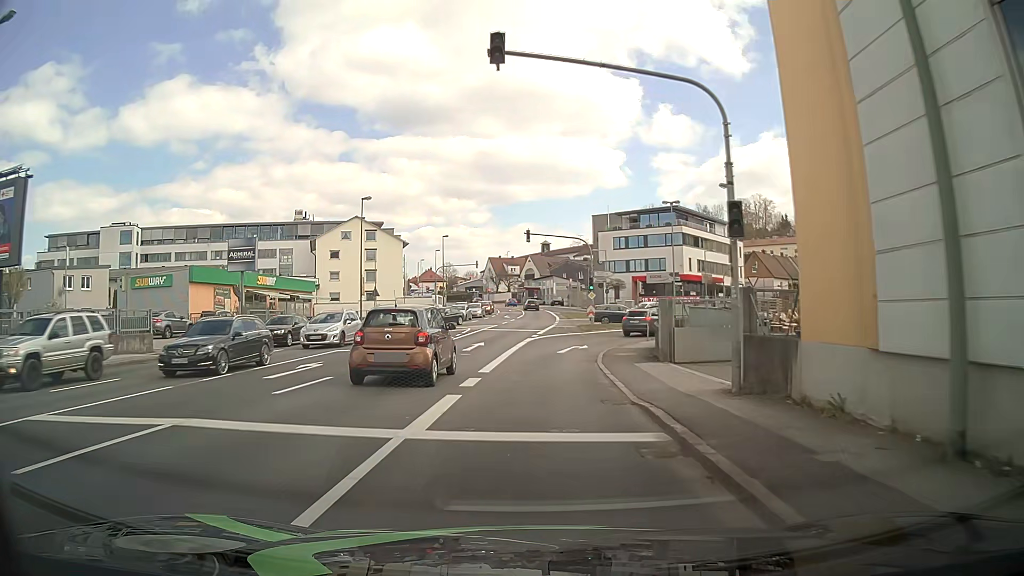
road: tertiary_link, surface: asphalt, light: Day
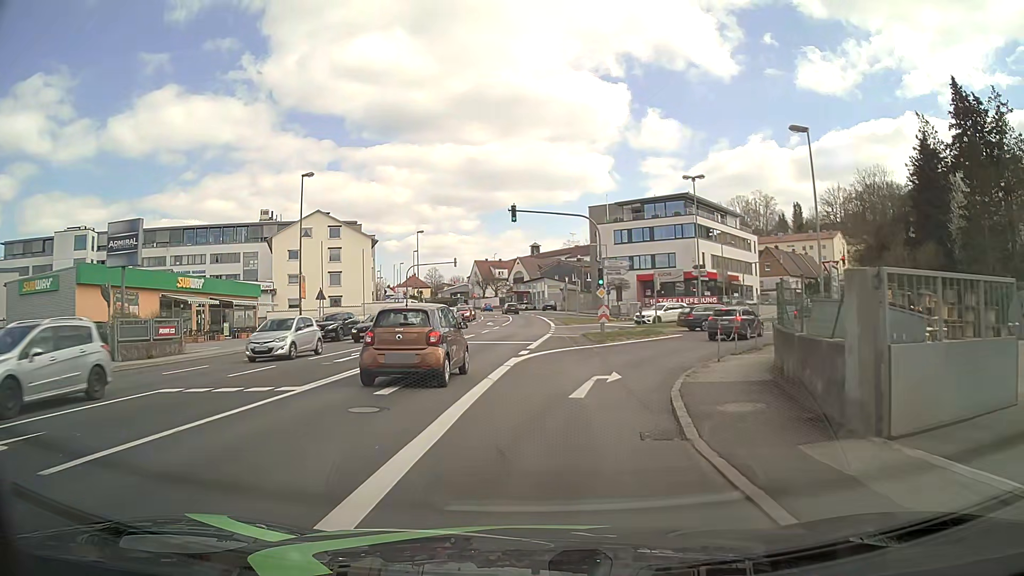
(-0.1, +12.2) m; 0°
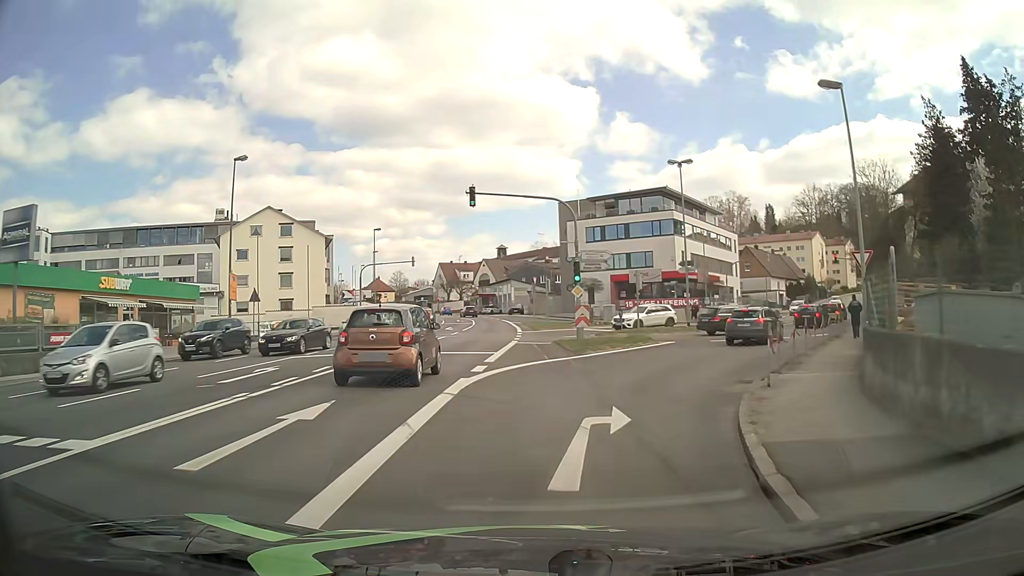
(+0.1, +5.8) m; +2°
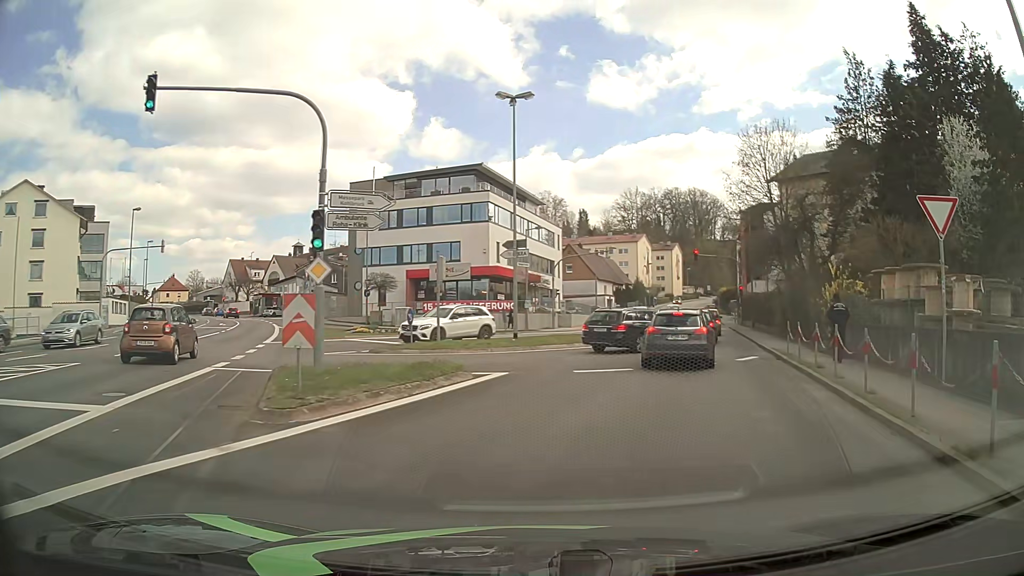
(+1.7, +13.4) m; +18°
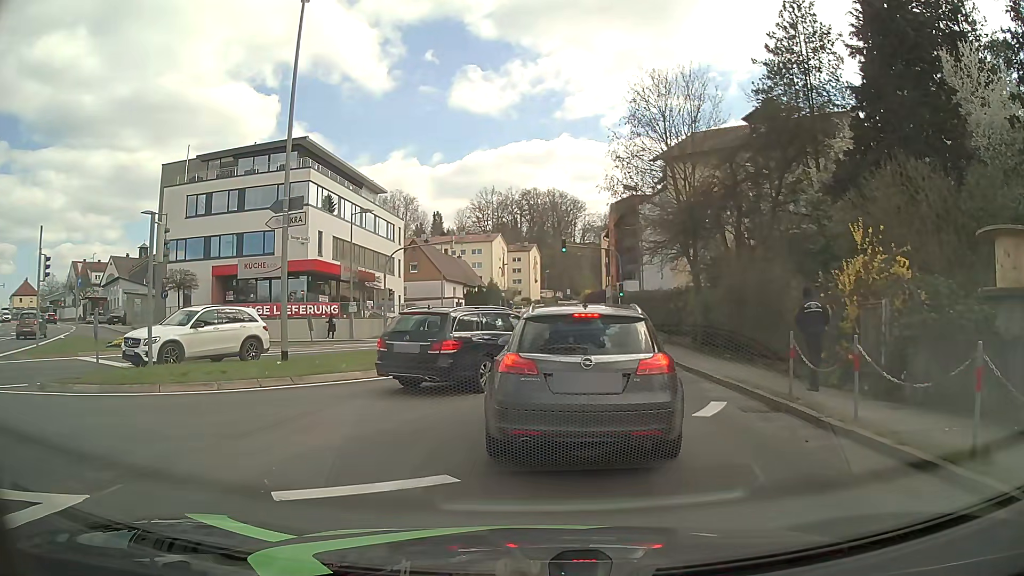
(+1.3, +10.1) m; +12°
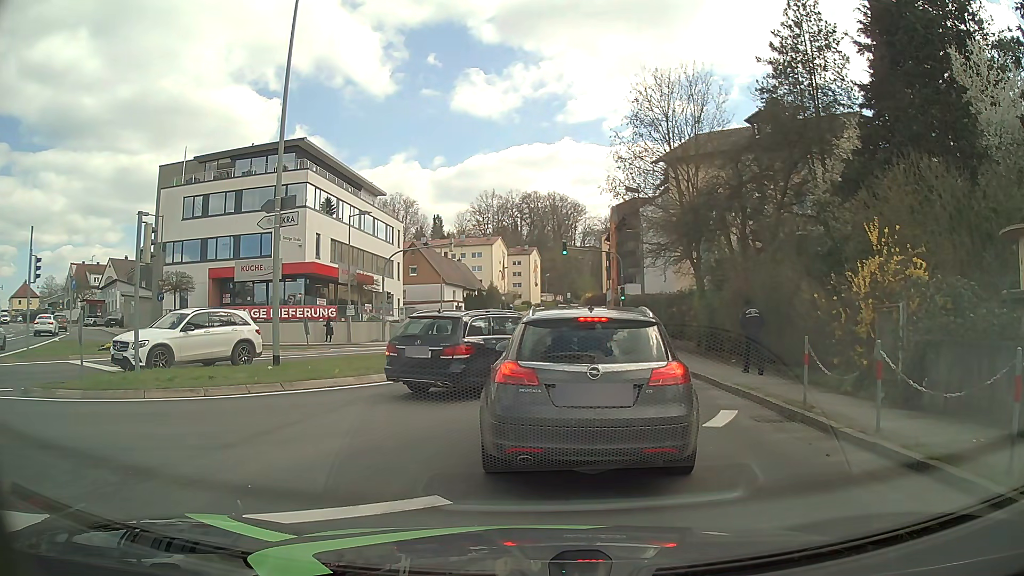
(0.0, +0.6) m; 0°
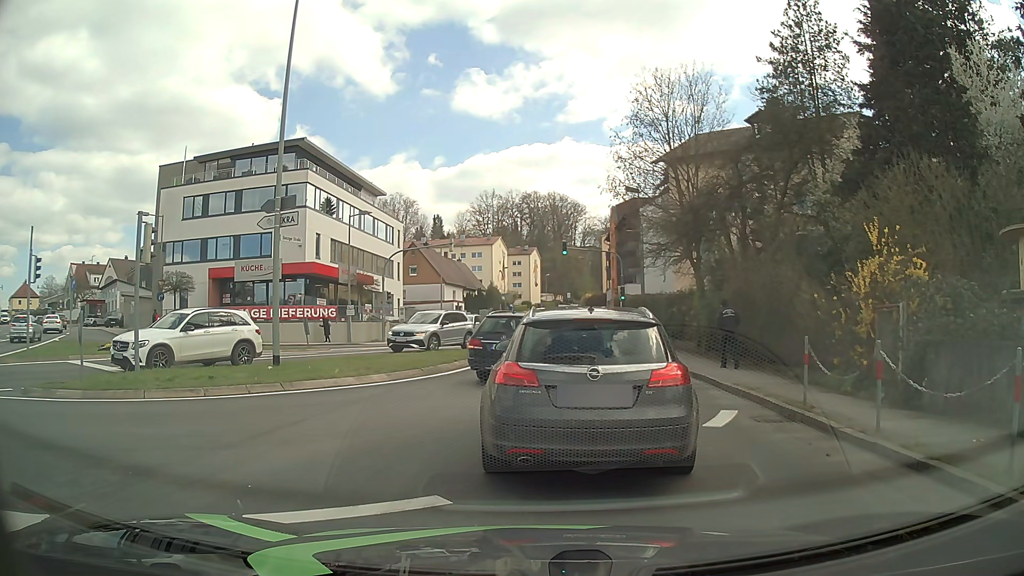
(0.0, 0.0) m; 0°
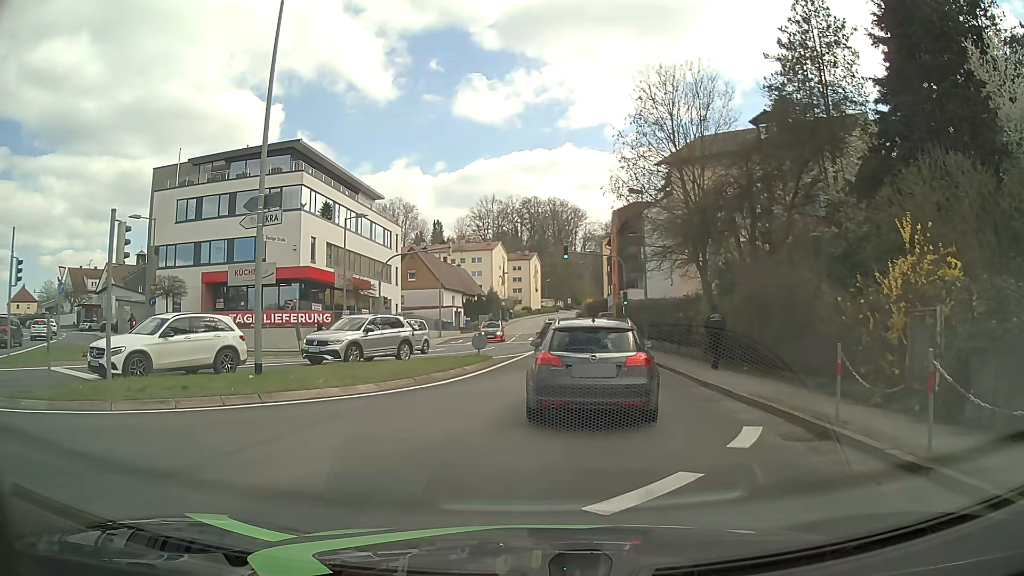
(0.0, +1.3) m; 0°
